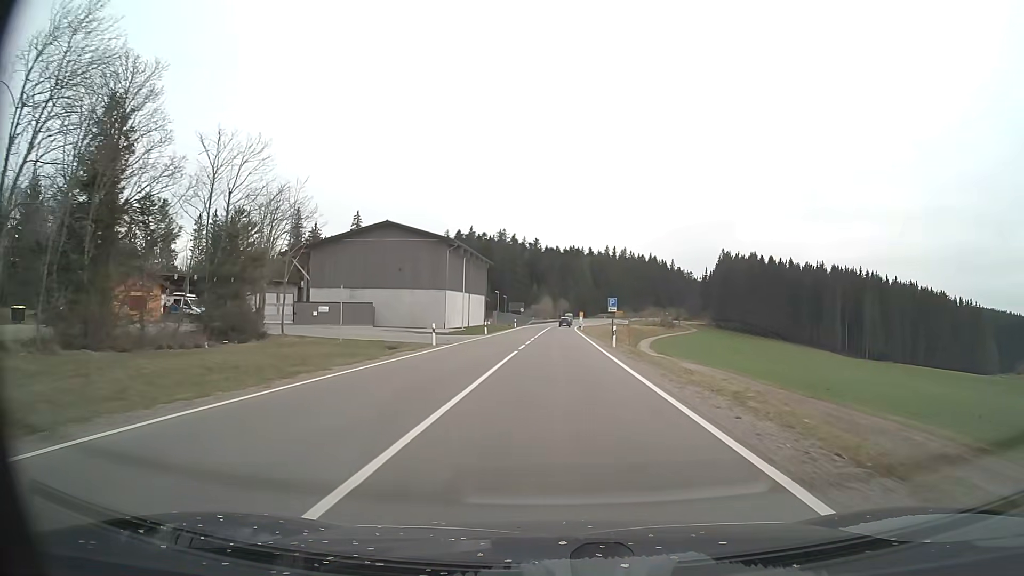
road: primary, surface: asphalt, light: Day
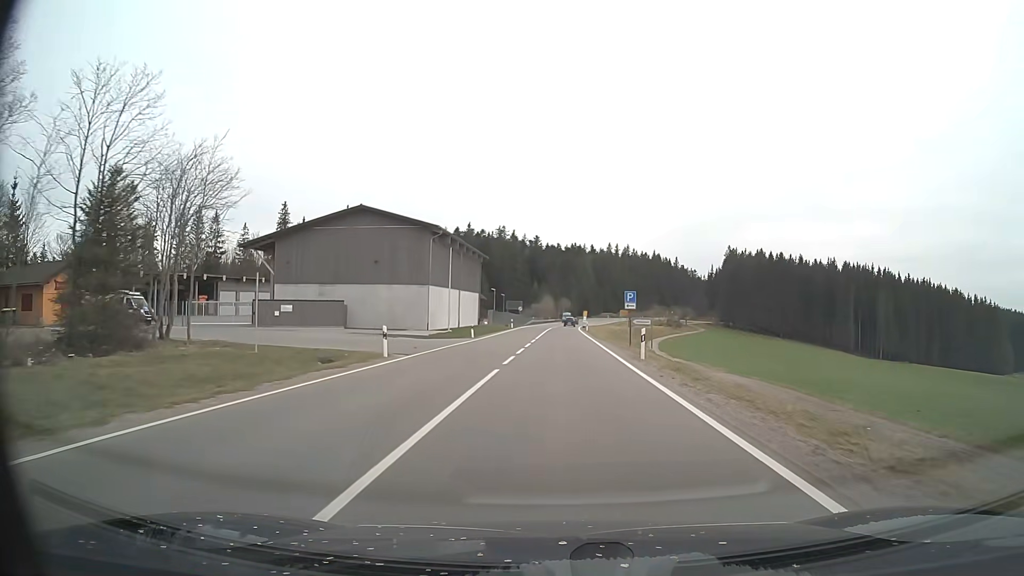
(0.0, +10.2) m; 0°
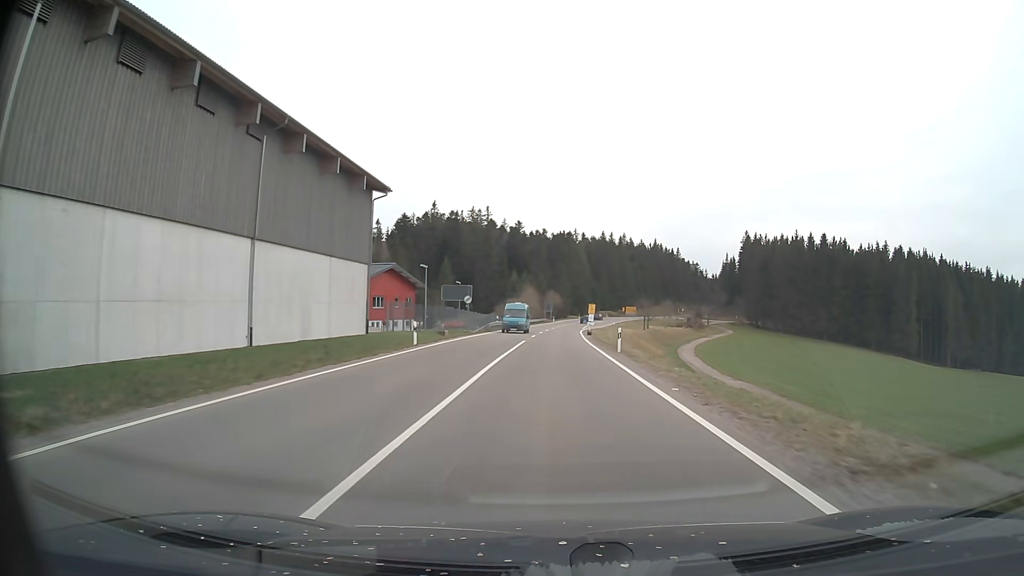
(+0.6, +51.5) m; +1°
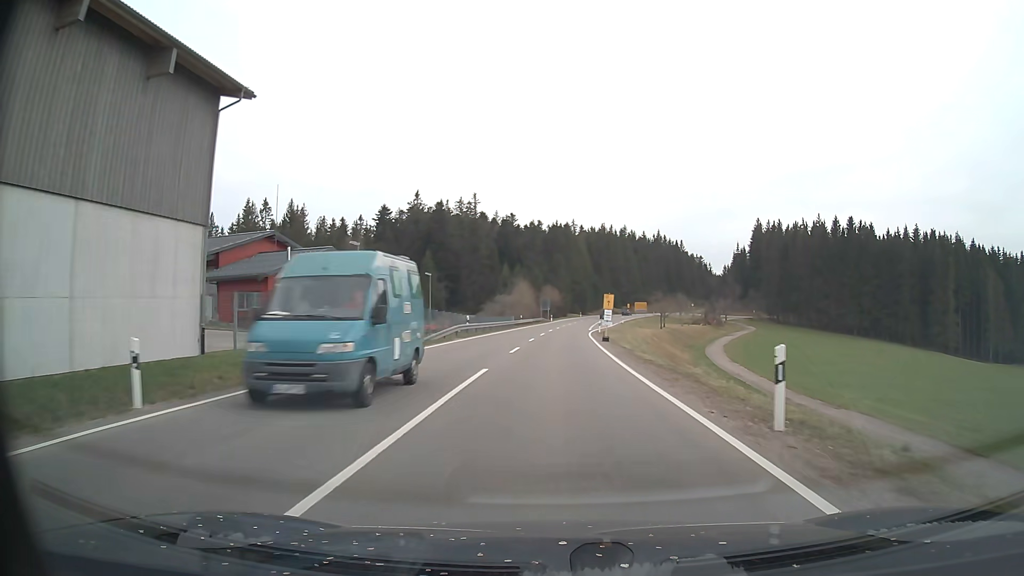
(0.0, +21.2) m; 0°
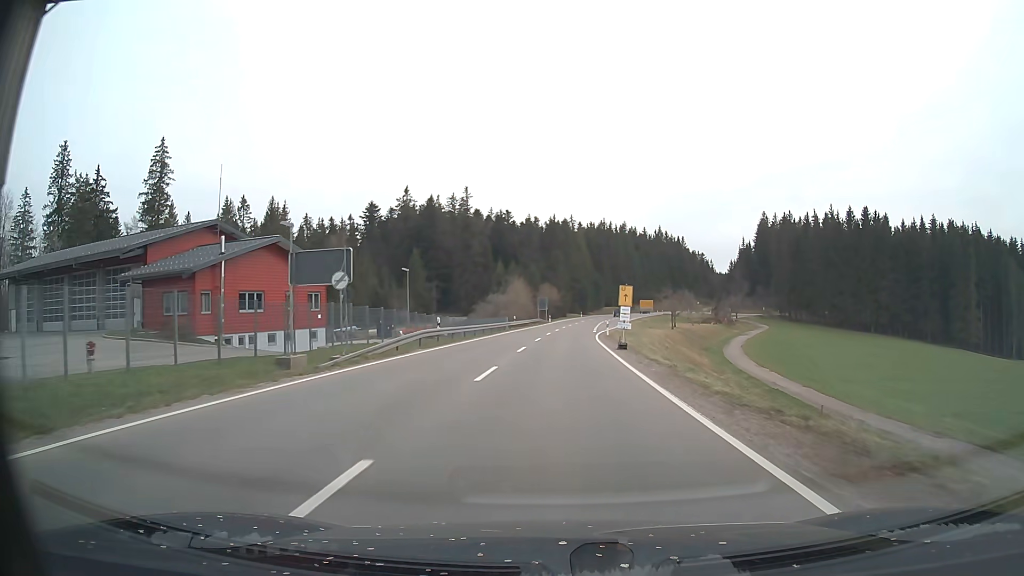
(0.0, +10.7) m; 0°
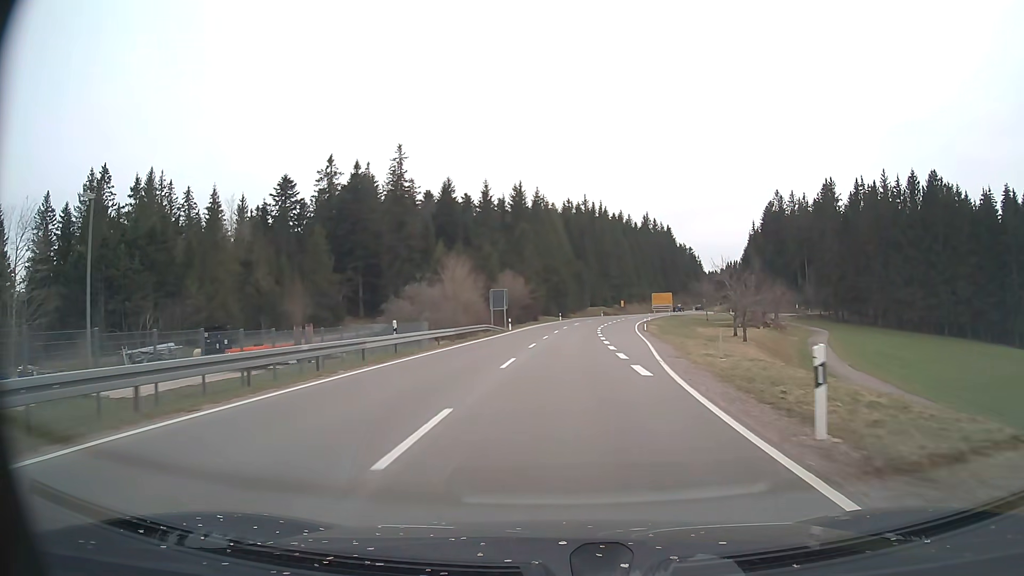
(+0.6, +44.9) m; +2°
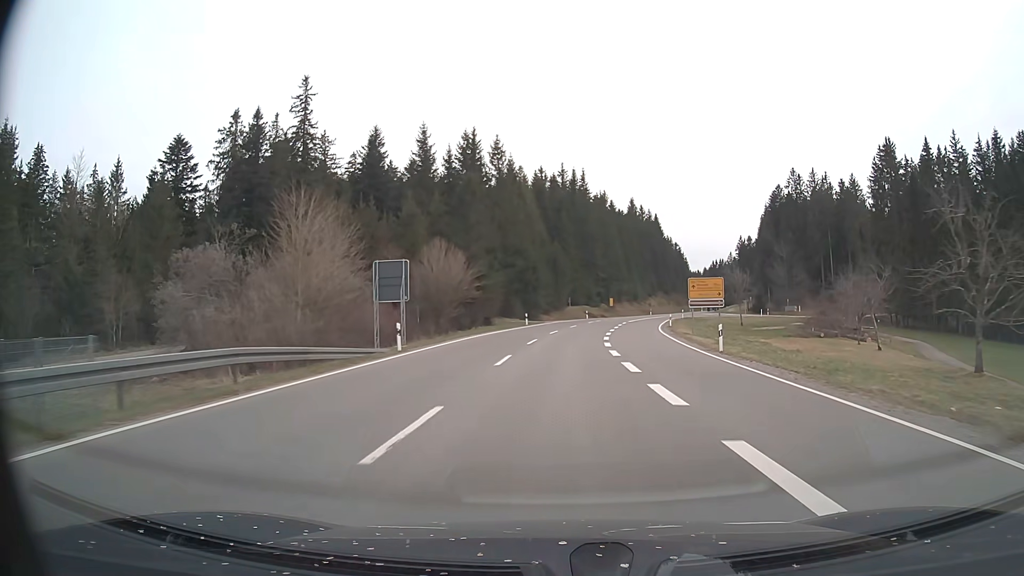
(+0.8, +36.2) m; +2°
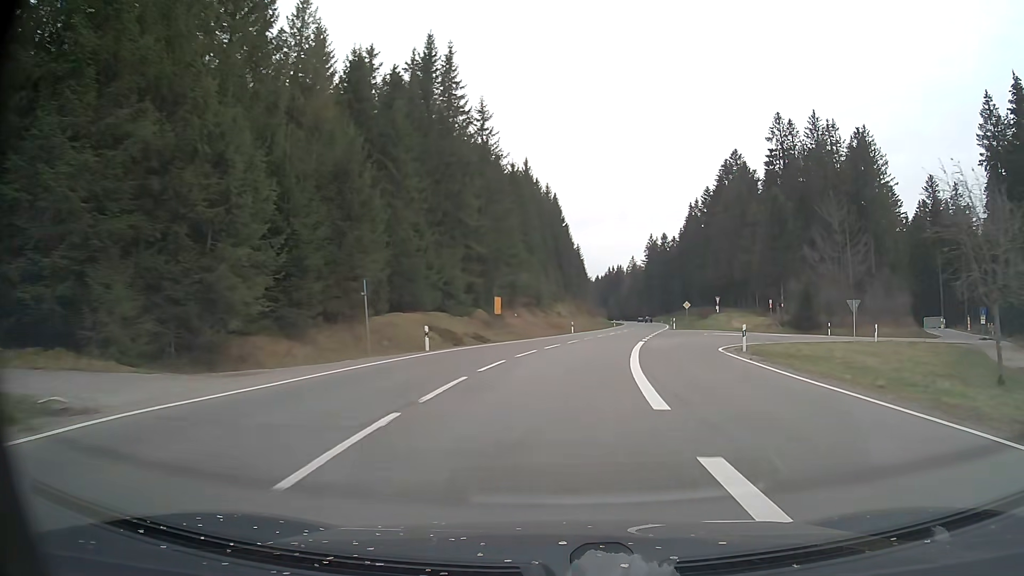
(+4.3, +61.3) m; +10°
(0, +10) (+1, +20) (+2, +30) (+4, +40) (+6, +50) (+8, +59) (+10, +69) (+12, +79) (+14, +89) (+16, +99) m
